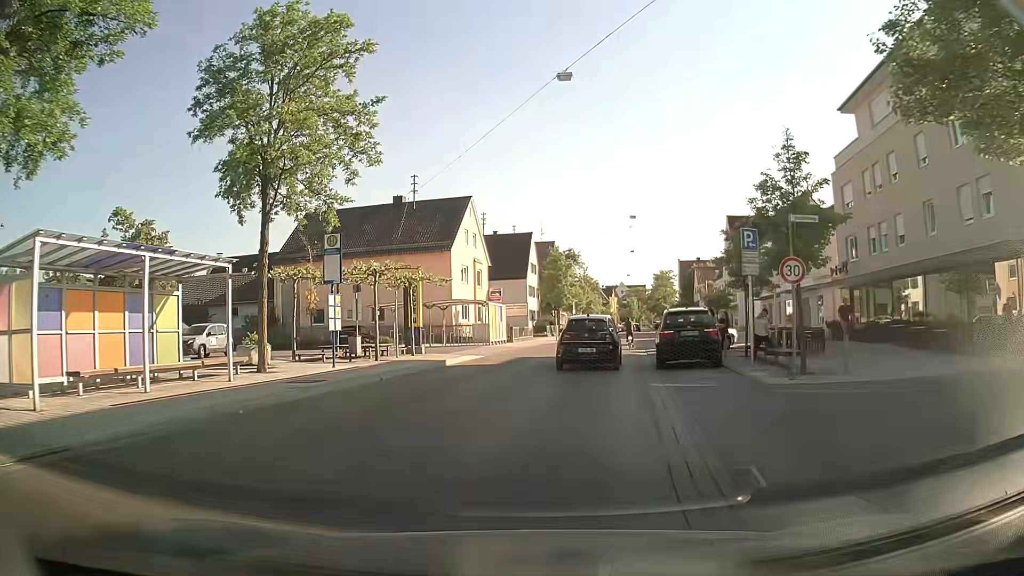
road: tertiary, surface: asphalt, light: Day
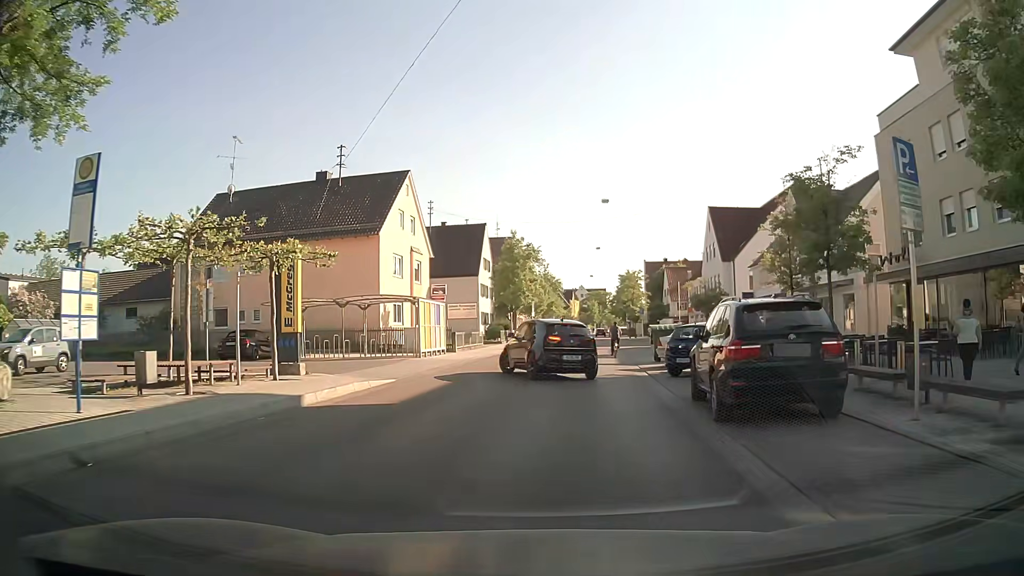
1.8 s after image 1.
(+0.3, +10.2) m; +3°
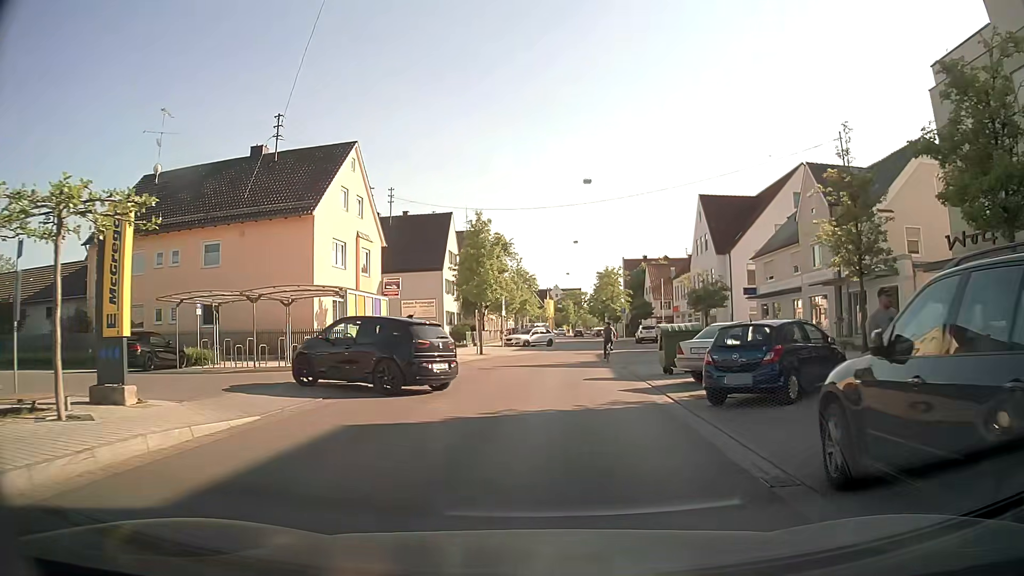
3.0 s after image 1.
(+0.2, +7.2) m; +2°
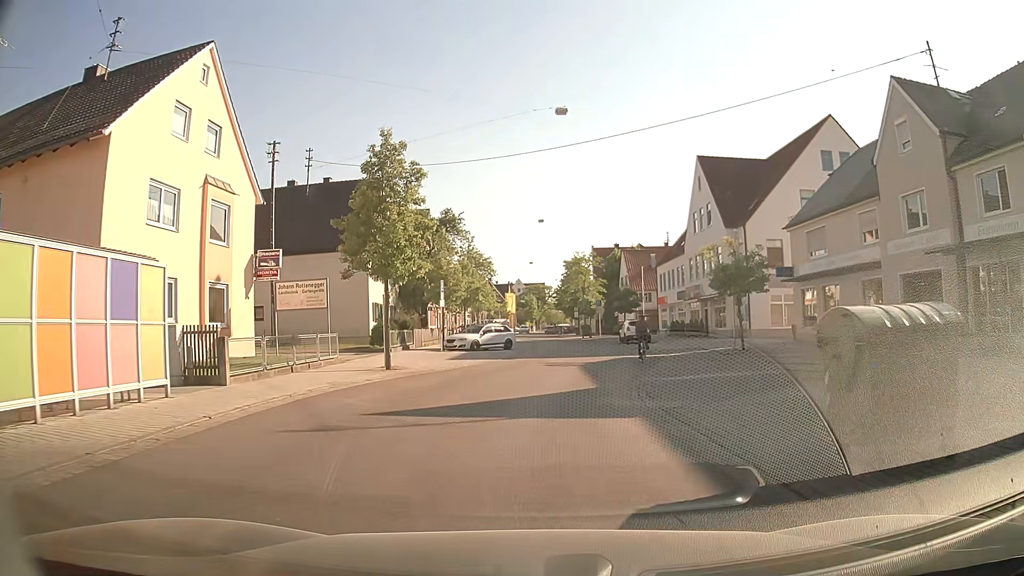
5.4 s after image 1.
(+0.4, +13.8) m; +3°
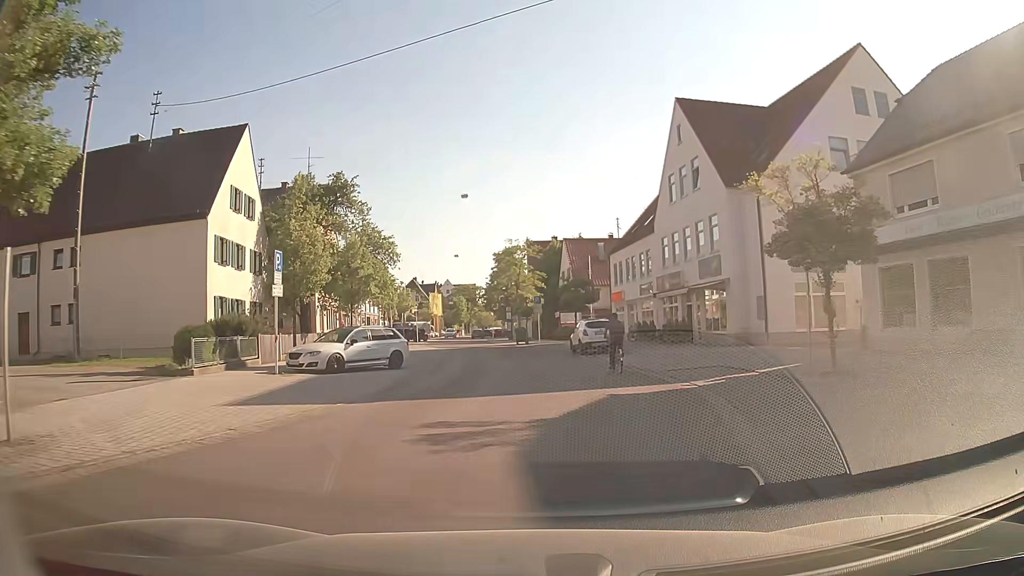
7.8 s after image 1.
(+0.7, +14.7) m; +6°
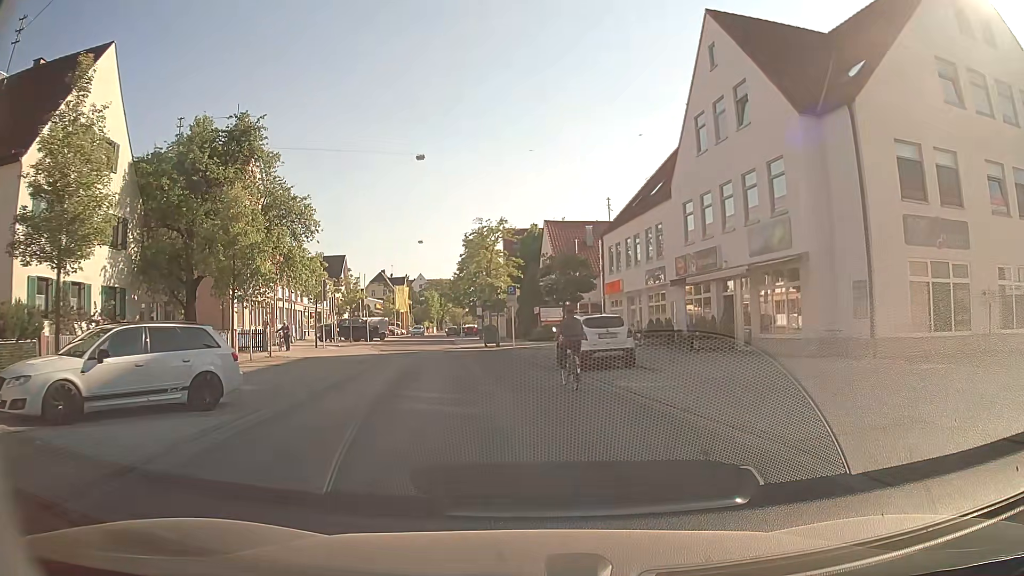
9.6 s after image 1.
(+0.2, +11.6) m; +2°
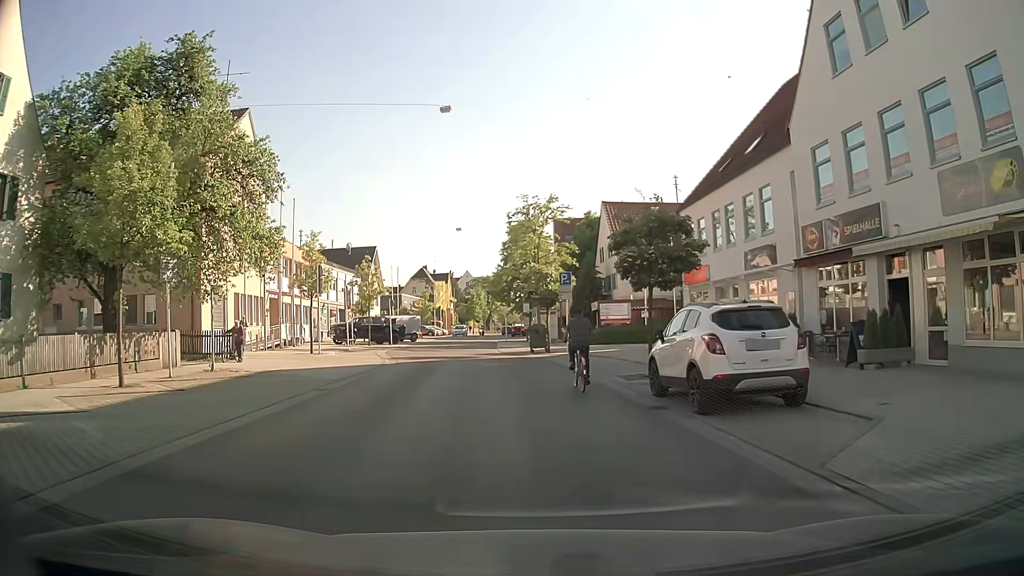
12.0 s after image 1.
(-0.5, +9.4) m; -6°
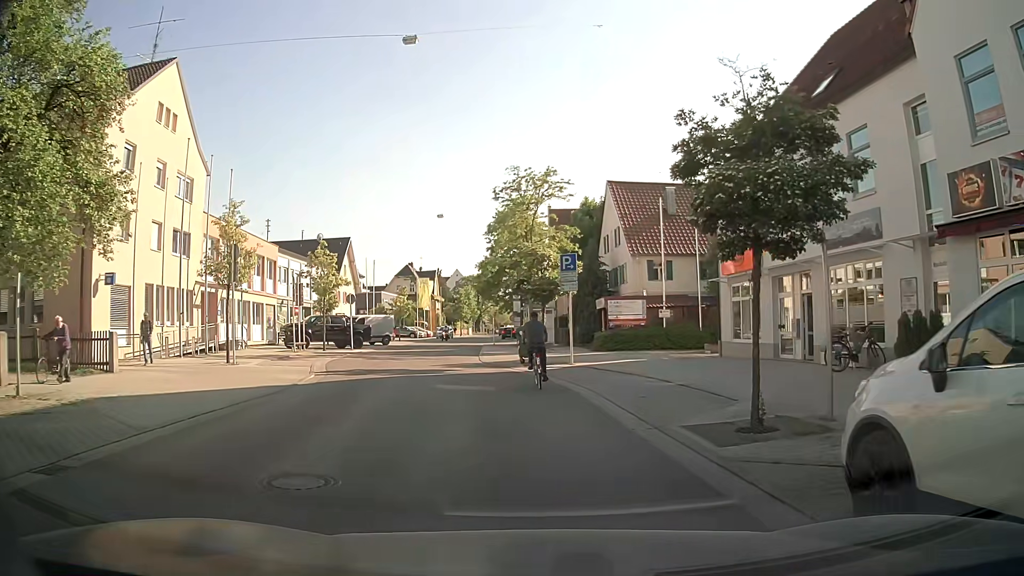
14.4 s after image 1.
(+0.2, +8.8) m; +1°
(0, +10) (-2, +20) (-3, +30) (-5, +40) (-5, +50) (-6, +60) (-6, +70) (-6, +80) (-6, +90) (-5, +100) m
